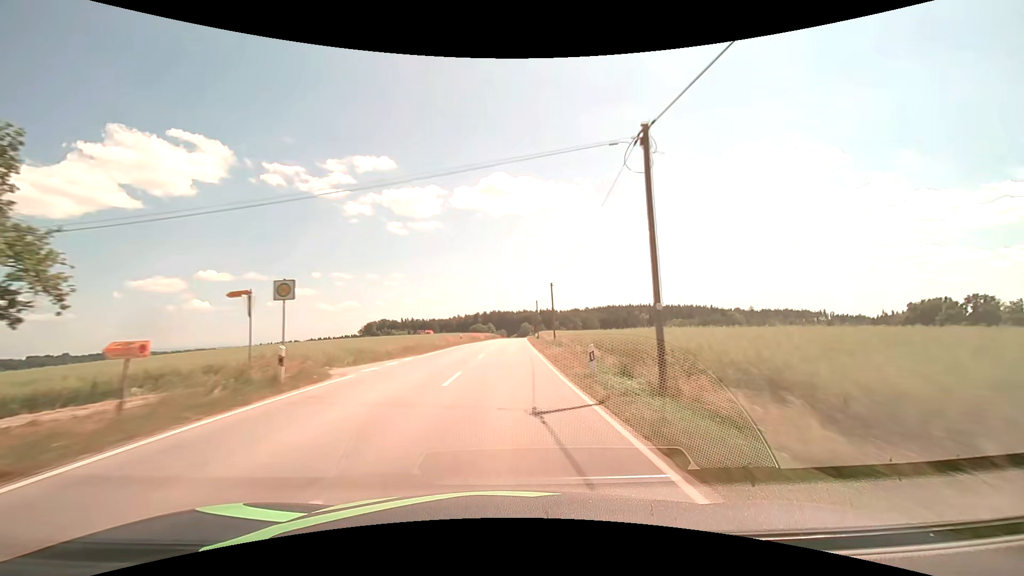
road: secondary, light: Day
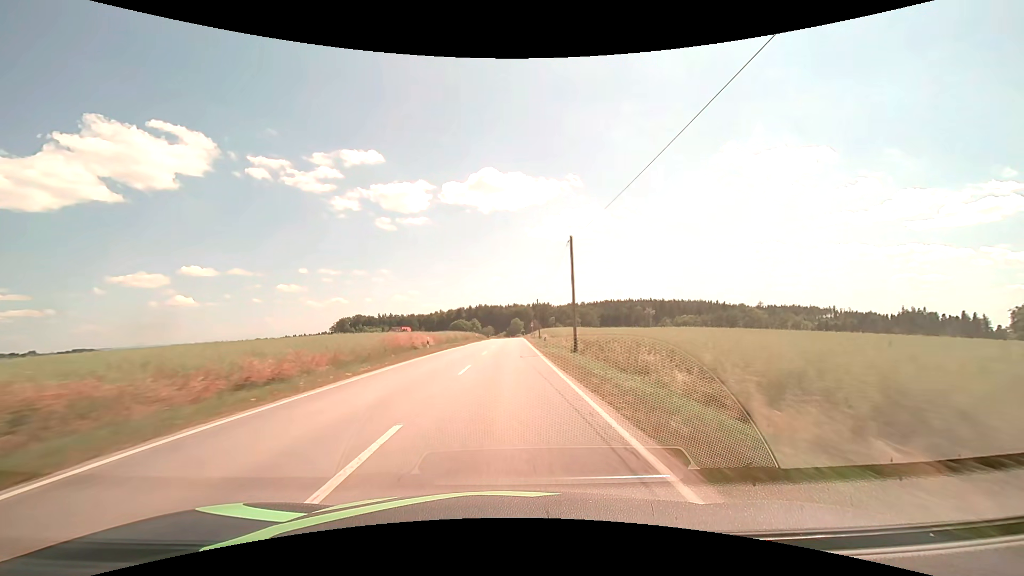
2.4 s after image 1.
(+1.0, +56.8) m; +1°
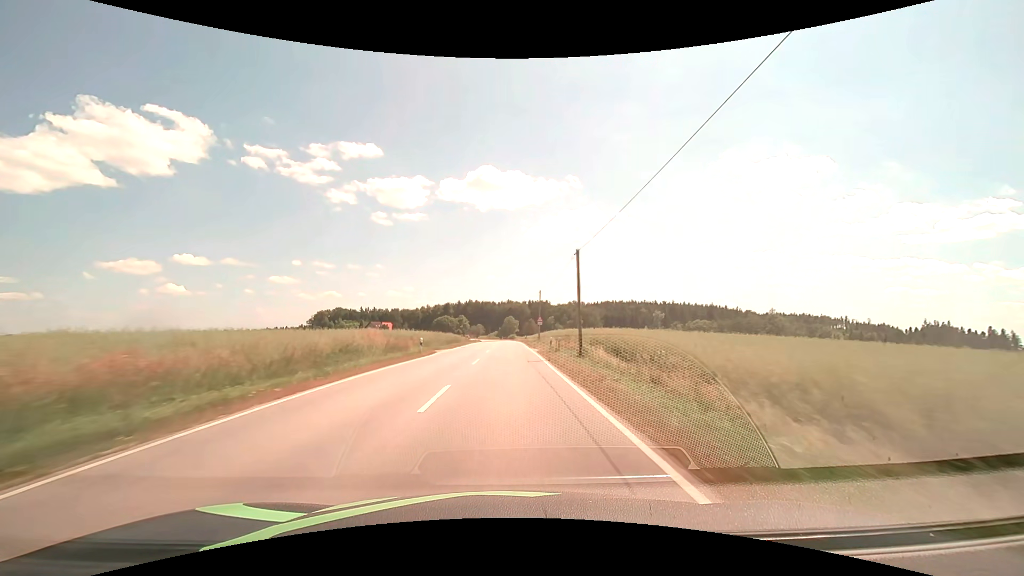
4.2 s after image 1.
(+0.3, +42.8) m; +1°
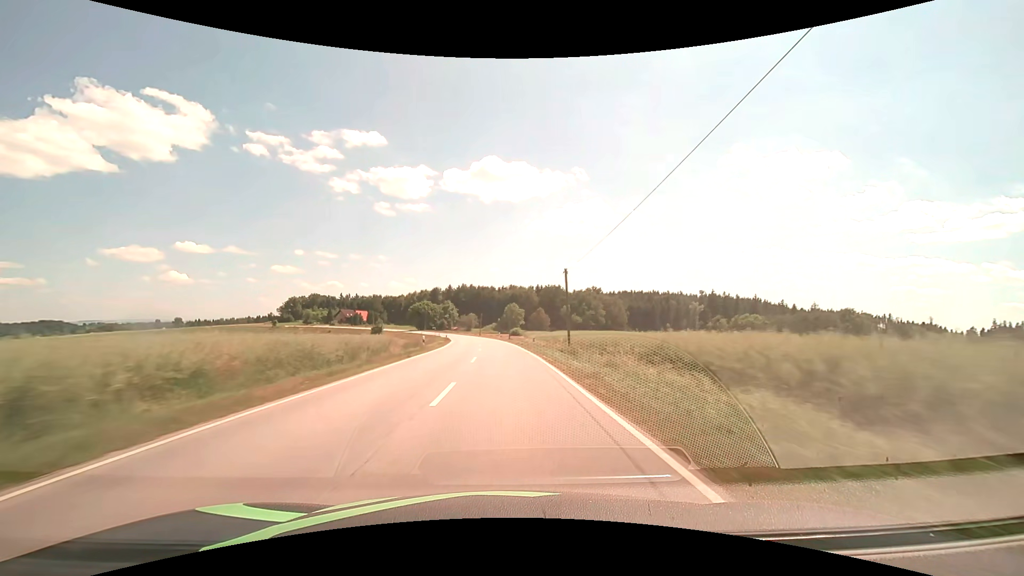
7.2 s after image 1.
(+0.2, +71.3) m; 0°
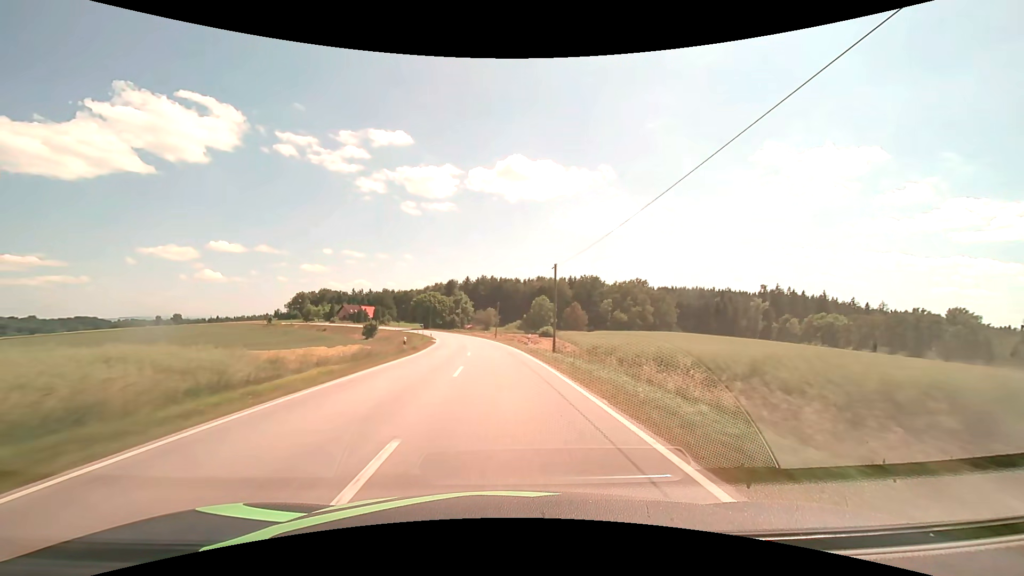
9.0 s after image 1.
(-0.9, +42.8) m; -3°
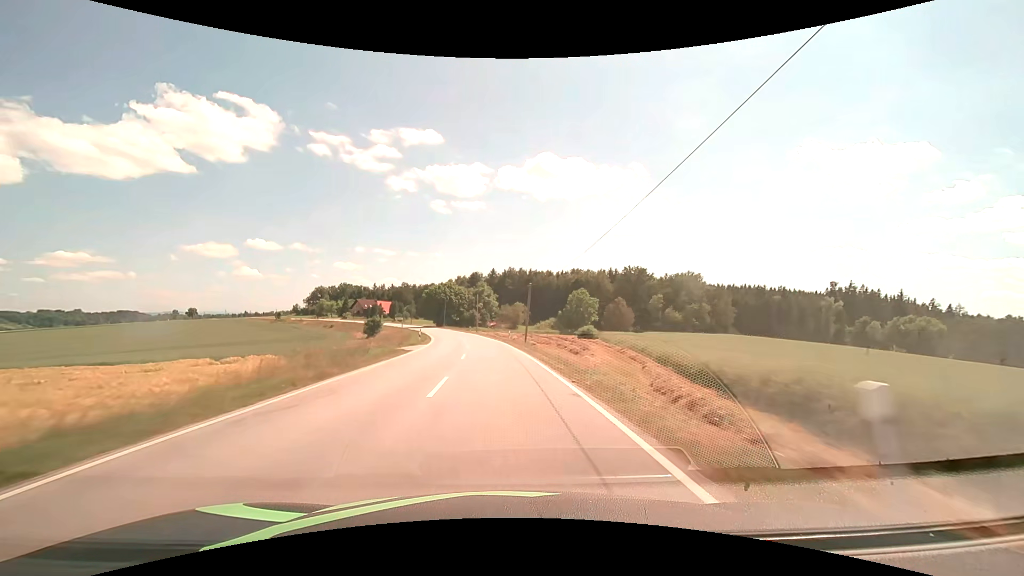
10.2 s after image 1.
(-0.7, +28.5) m; -3°
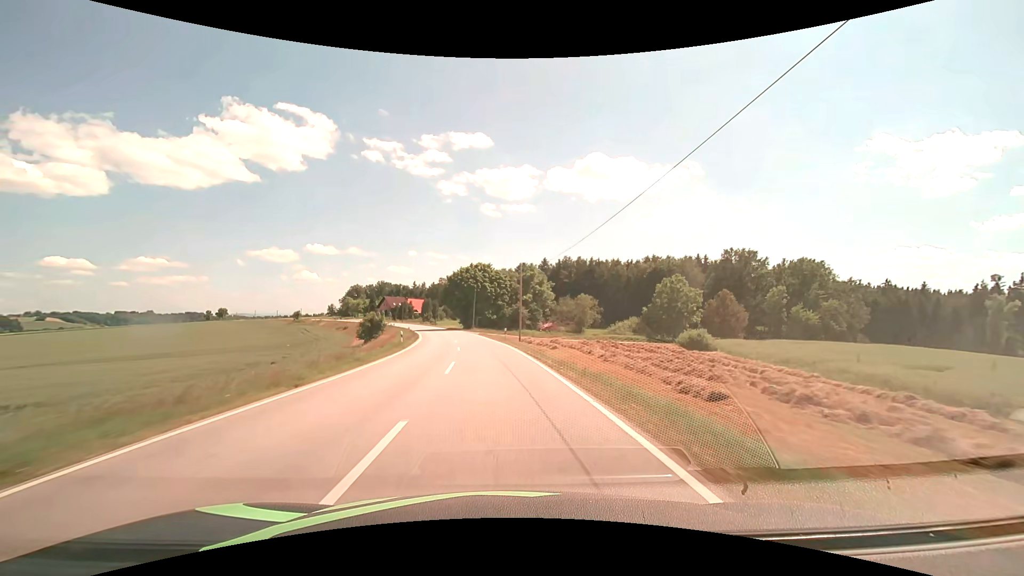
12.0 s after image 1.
(-1.9, +42.7) m; -5°
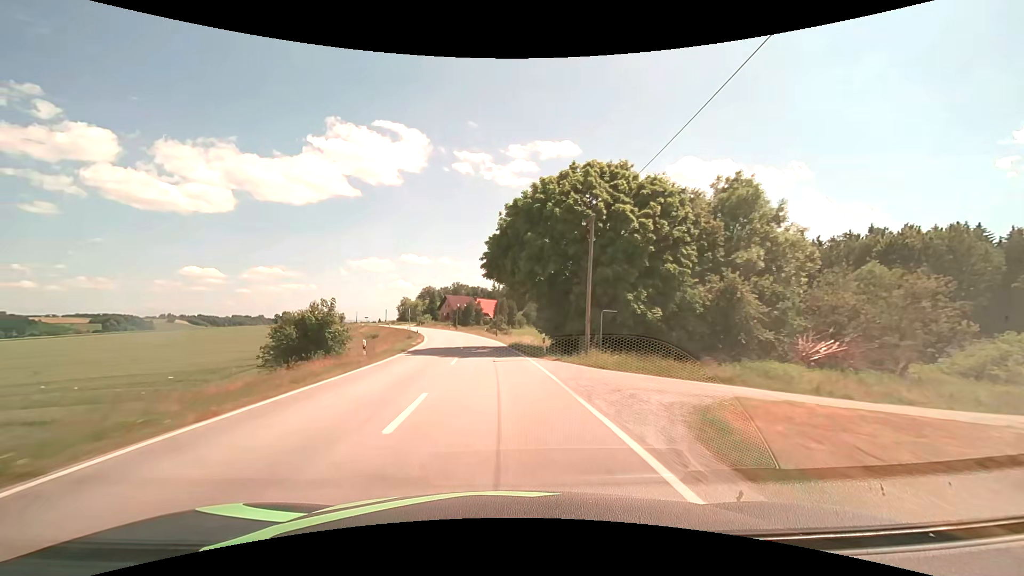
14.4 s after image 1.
(-5.0, +56.4) m; -10°
(0, +10) (-1, +20) (-1, +30) (-2, +40) (-3, +50) (-5, +60) (-7, +70) (-9, +79) (-11, +89) (-14, +99) m
